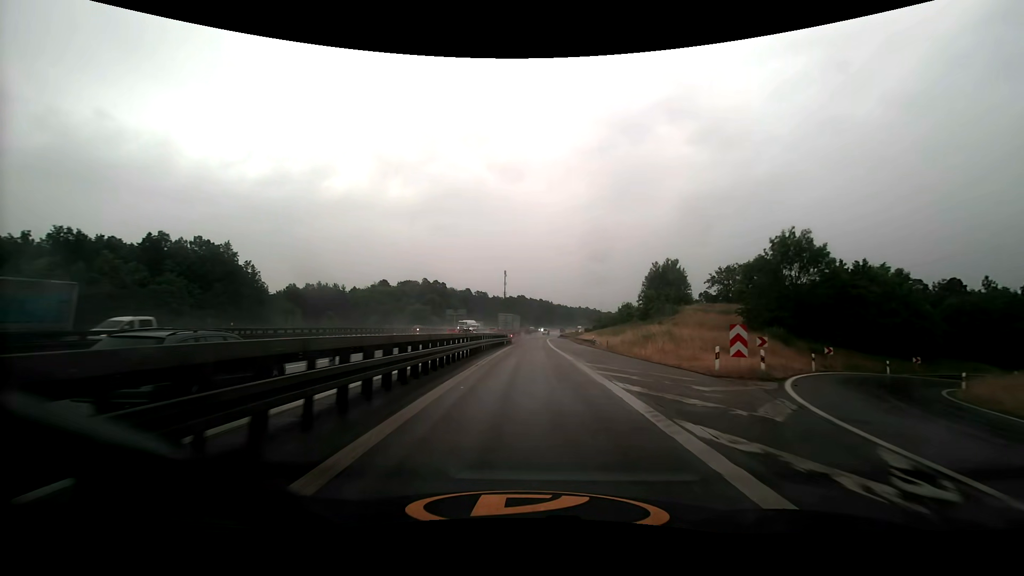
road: motorway_link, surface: asphalt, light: Day
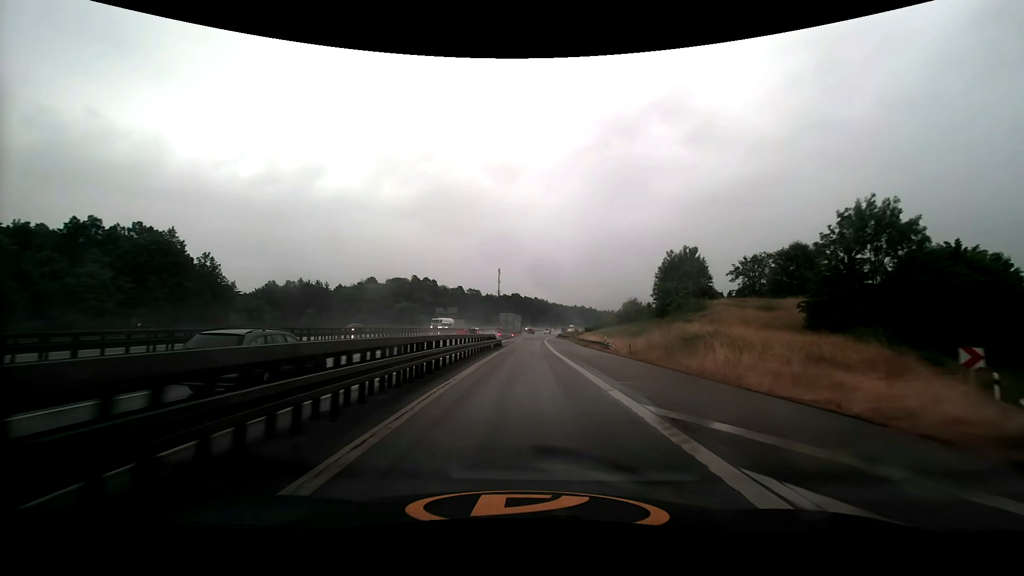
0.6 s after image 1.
(+0.1, +12.3) m; +1°
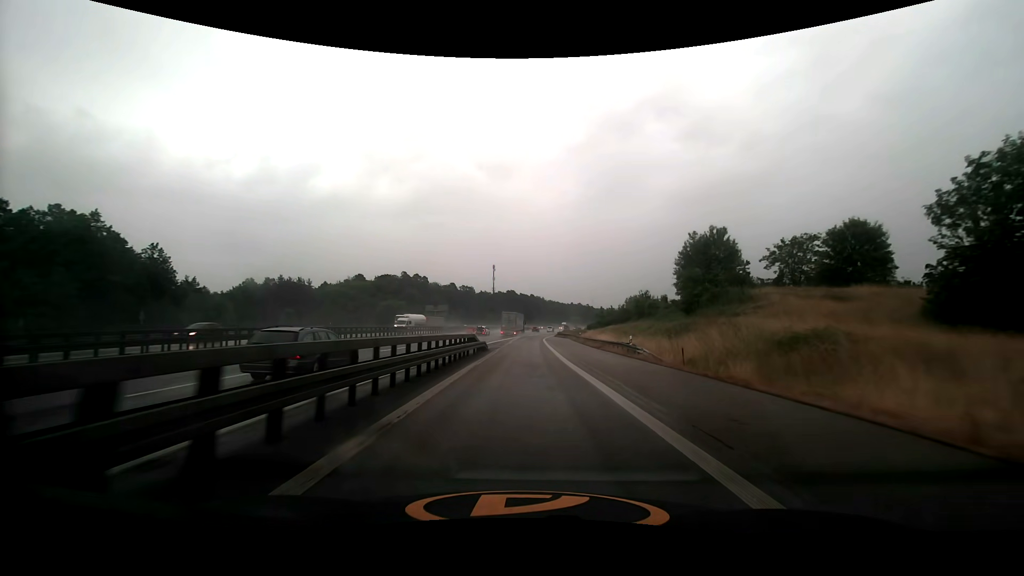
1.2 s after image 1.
(+0.1, +12.5) m; +1°
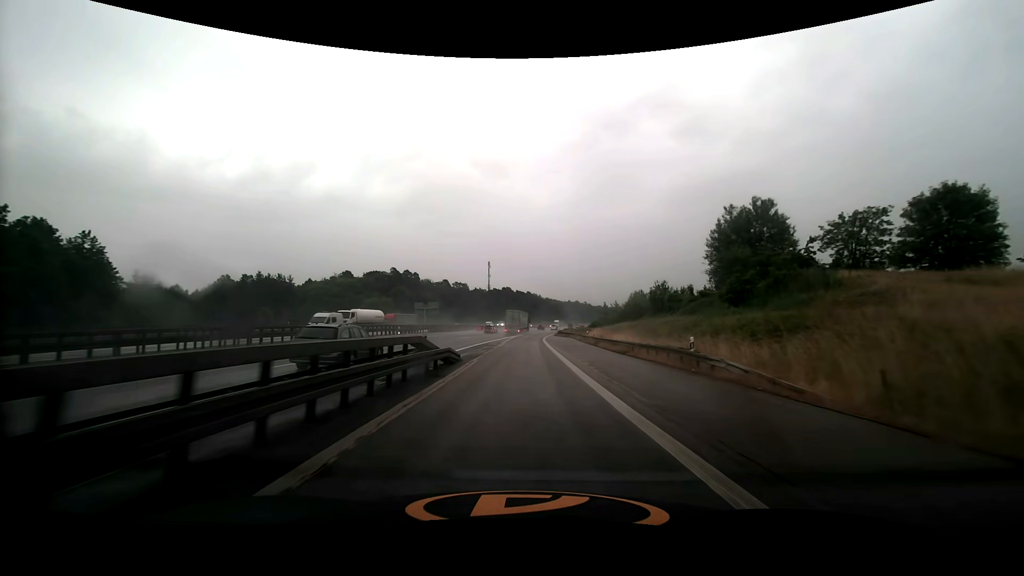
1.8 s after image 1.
(0.0, +12.6) m; 0°
(0, +10) (0, +20) (0, +30) (0, +40) (+1, +50) (+1, +60) (+1, +70) (+2, +80) (+3, +90) (+4, +100) m
